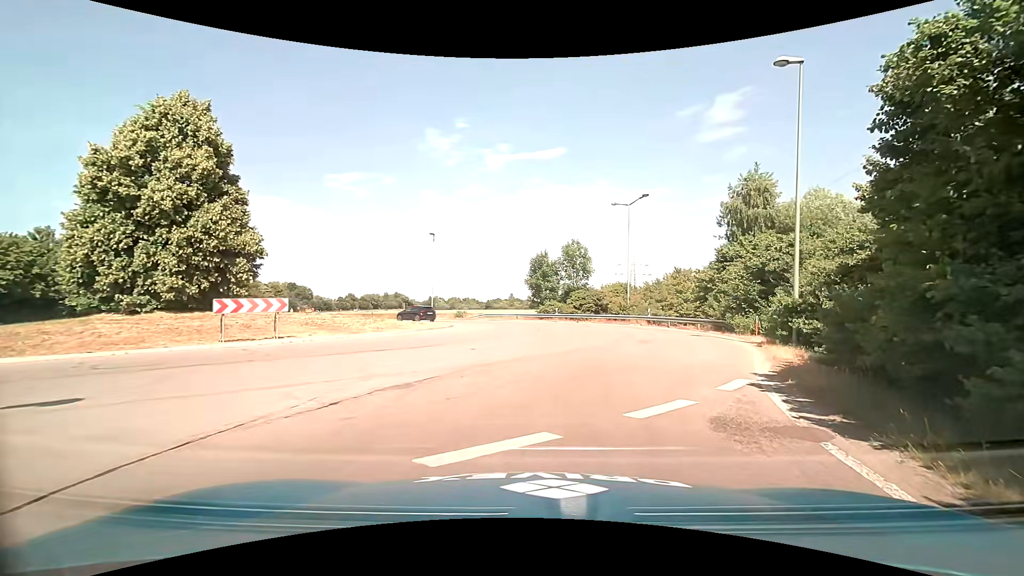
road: primary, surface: asphalt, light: Day
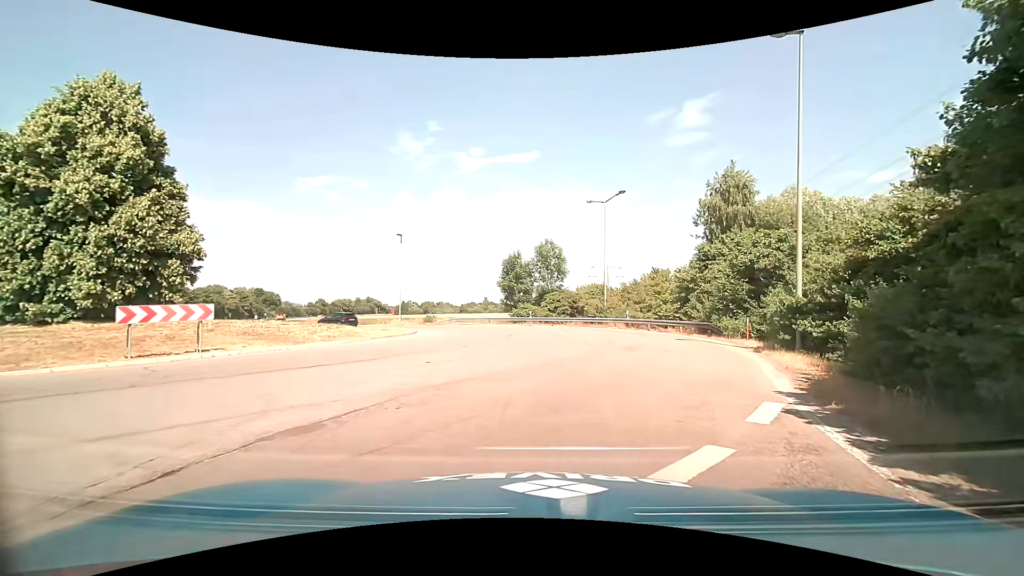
(+0.1, +2.4) m; +3°
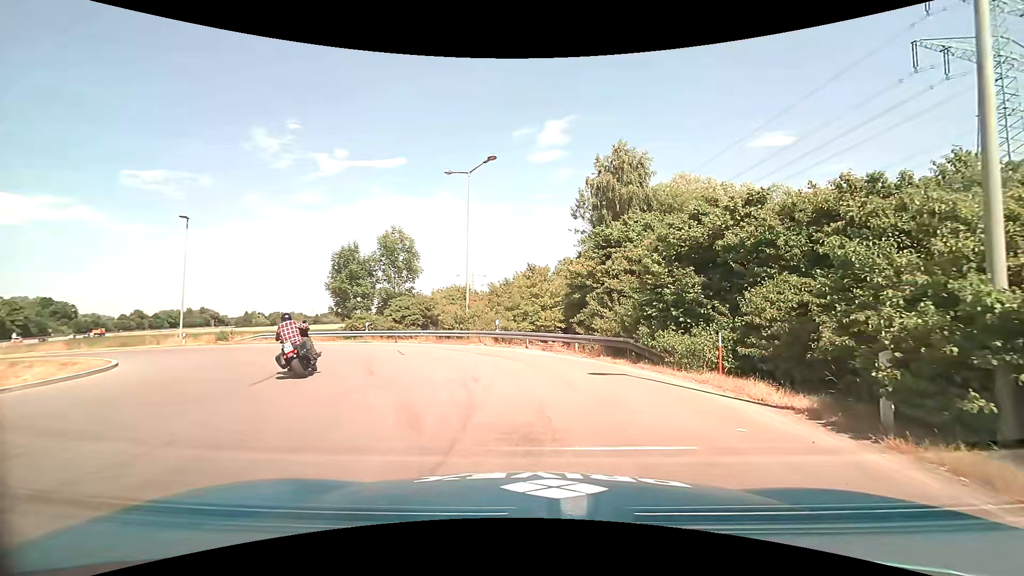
(+1.4, +11.6) m; +16°
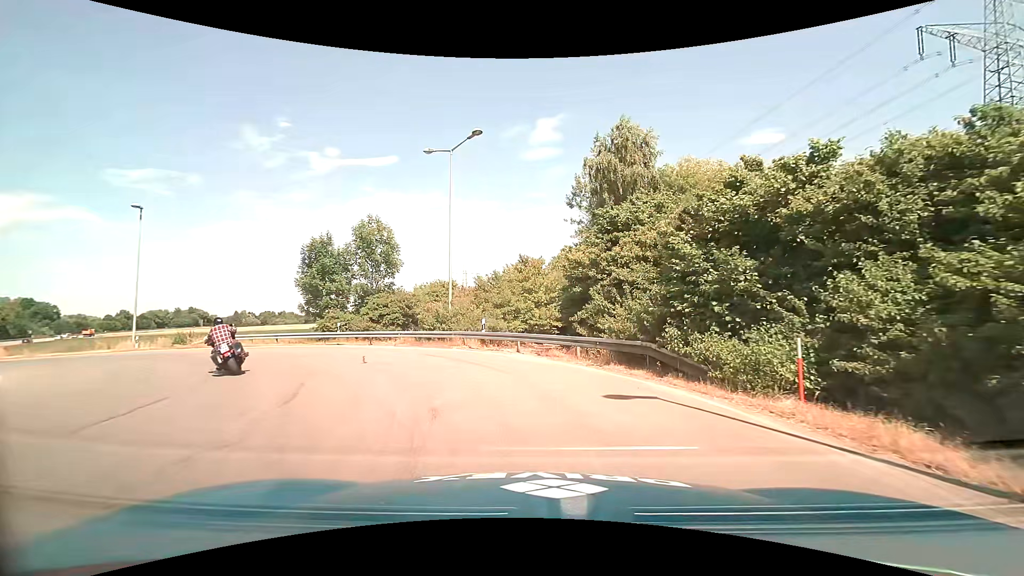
(0.0, +3.8) m; +1°
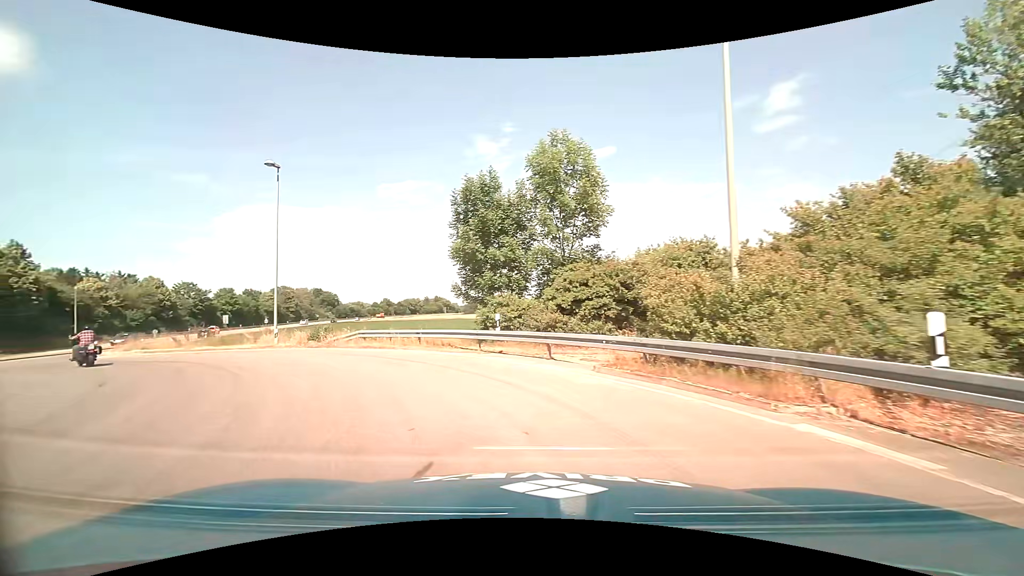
(-2.7, +15.3) m; -24°
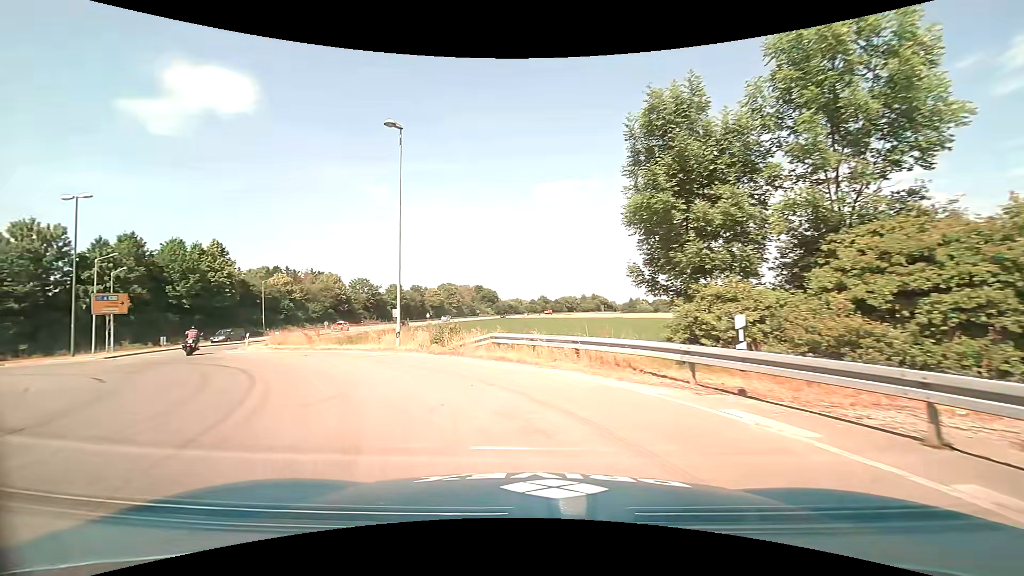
(-1.2, +7.9) m; -17°
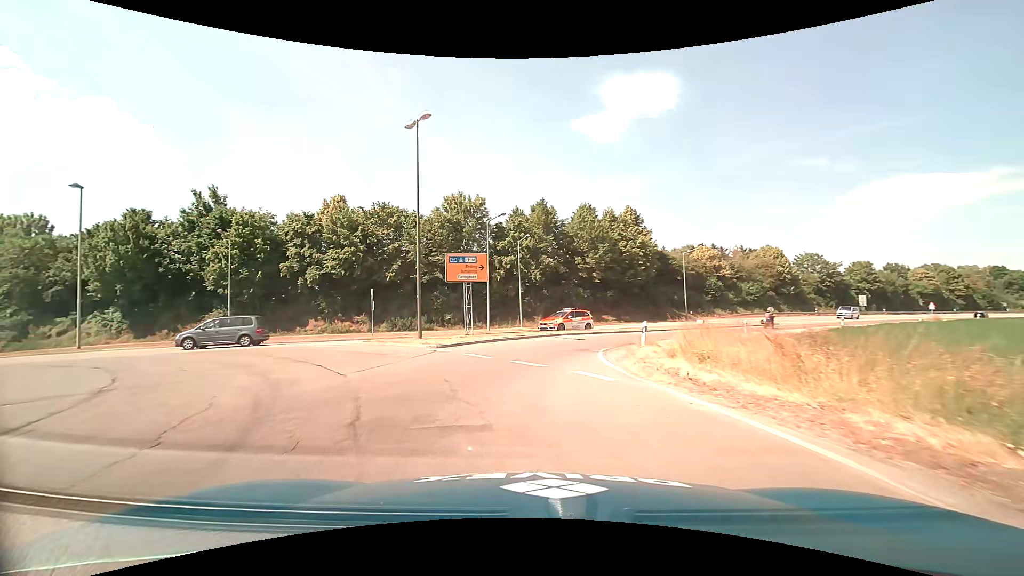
(-8.0, +18.7) m; -47°
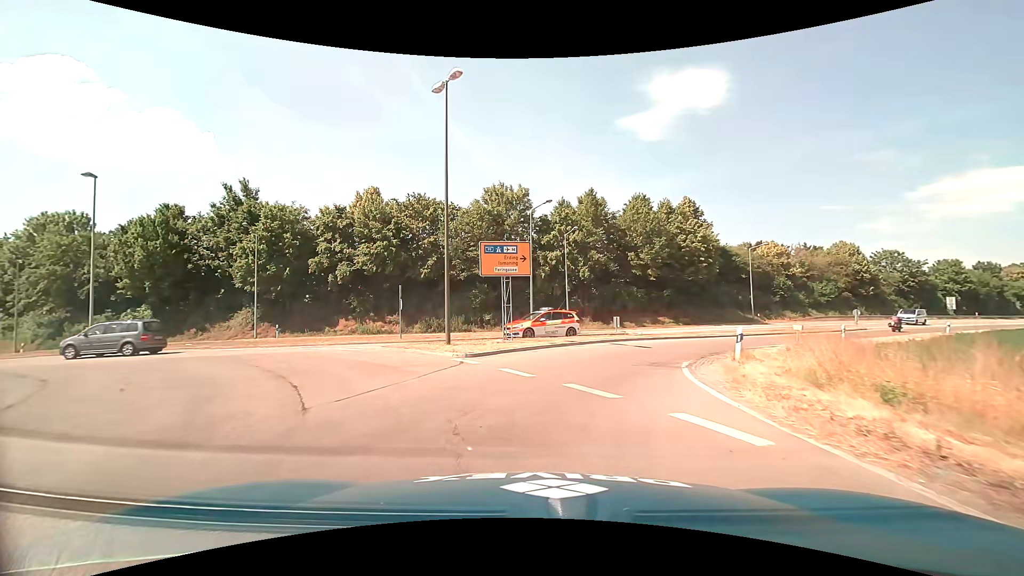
(-0.2, +4.3) m; -5°
(0, +10) (+3, +19) (+10, +27) (+17, +34) (+24, +41) (+31, +48) (+39, +54) (+46, +61) (+54, +67) (+62, +73) m
